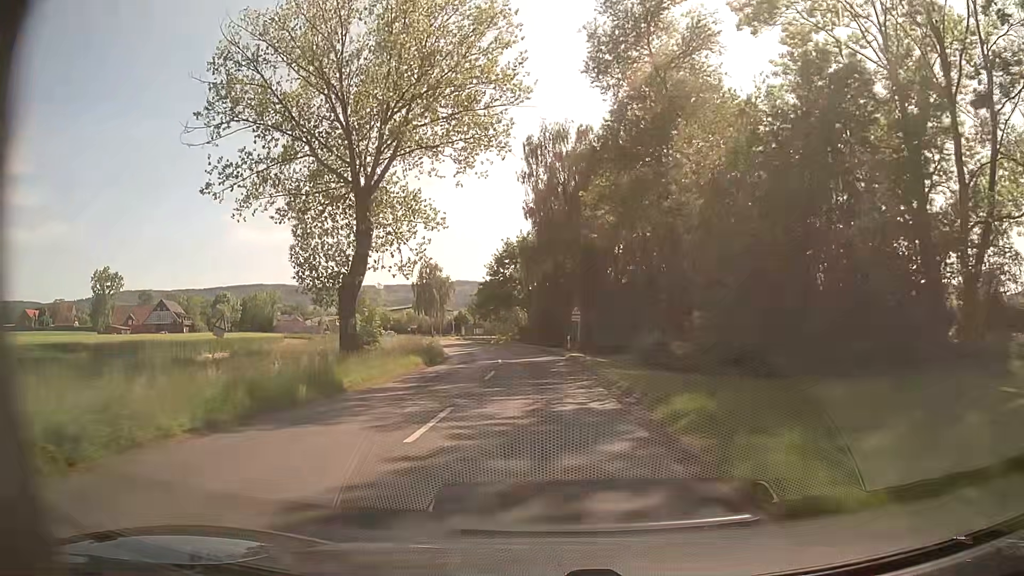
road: secondary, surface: asphalt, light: Day
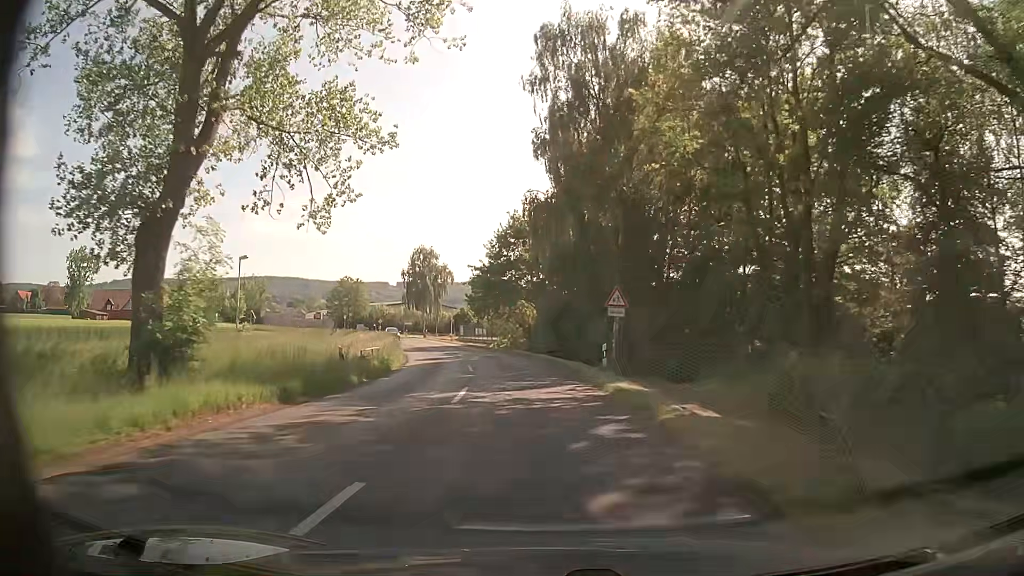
(0.0, +18.5) m; -1°
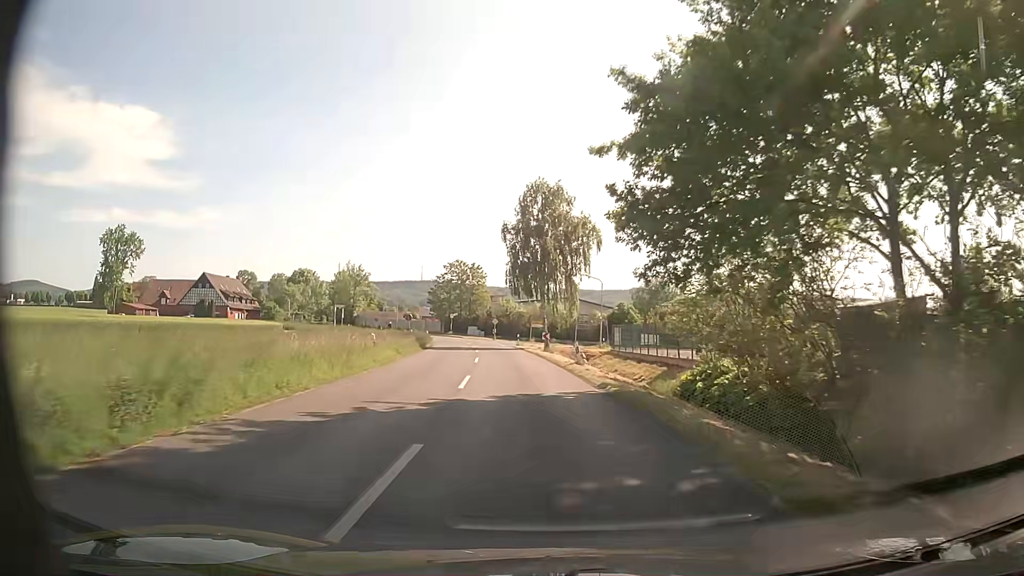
(-3.9, +45.3) m; -12°
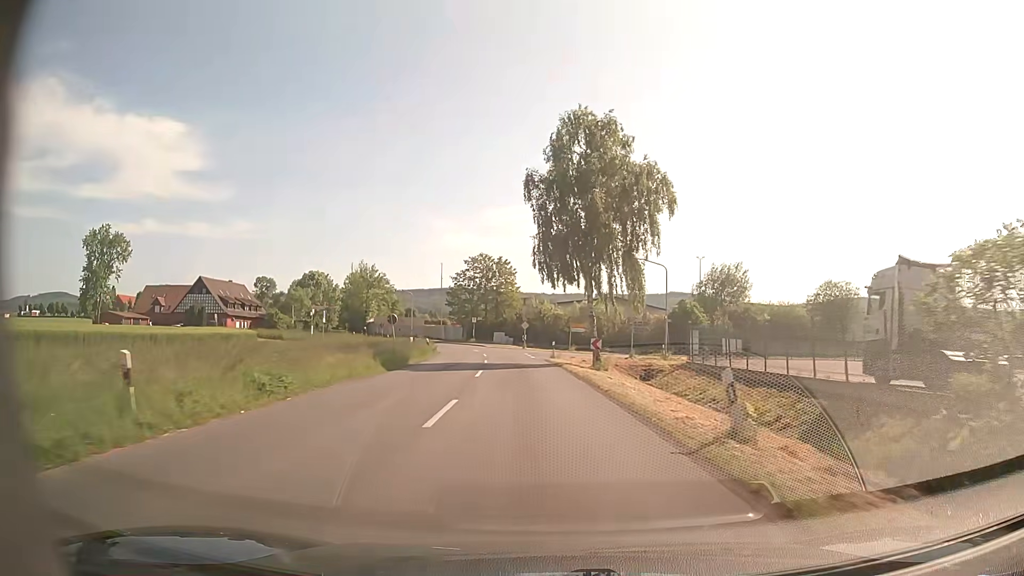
(-0.7, +18.1) m; -4°
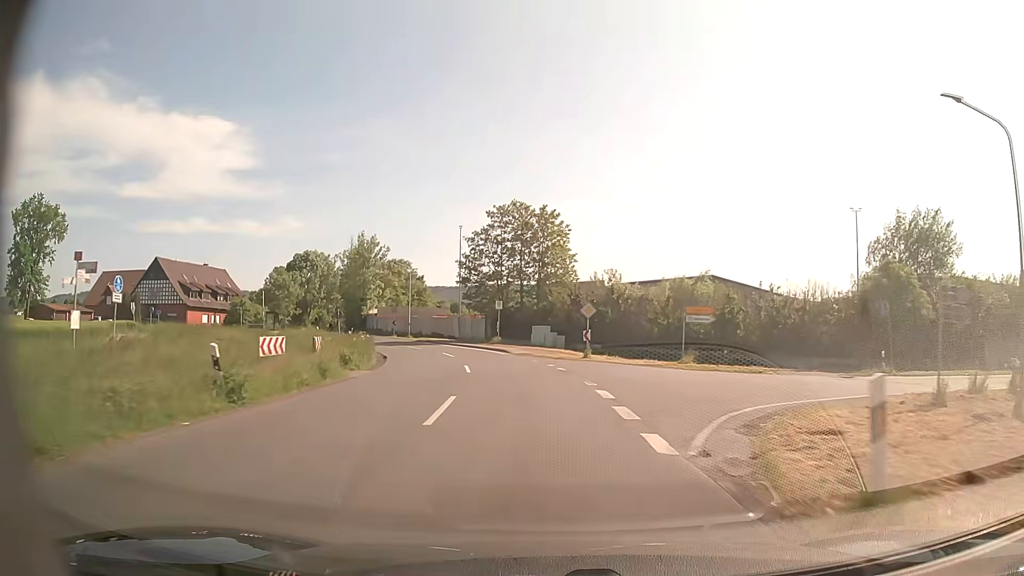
(-1.6, +35.7) m; -5°
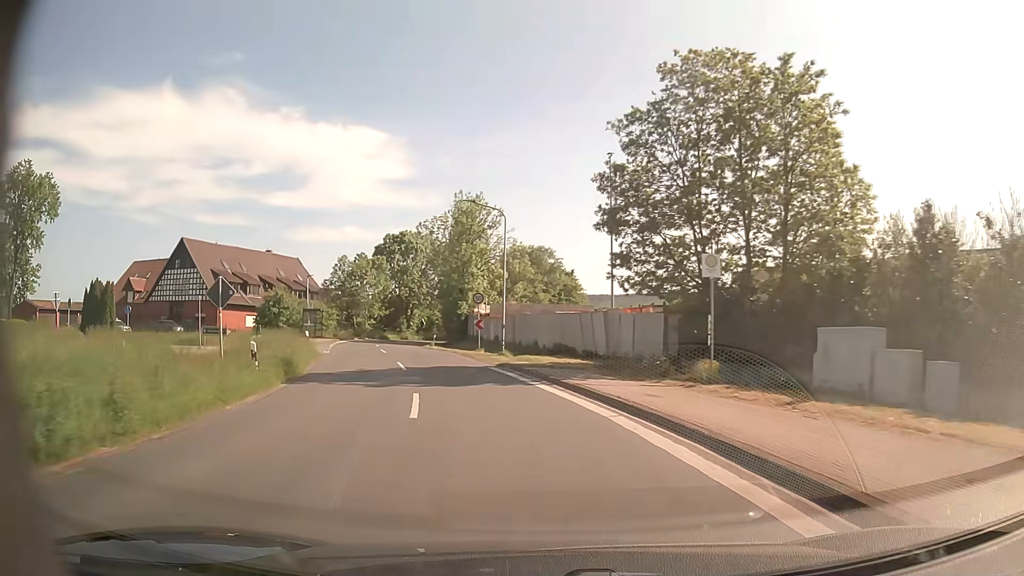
(-3.1, +34.3) m; -13°
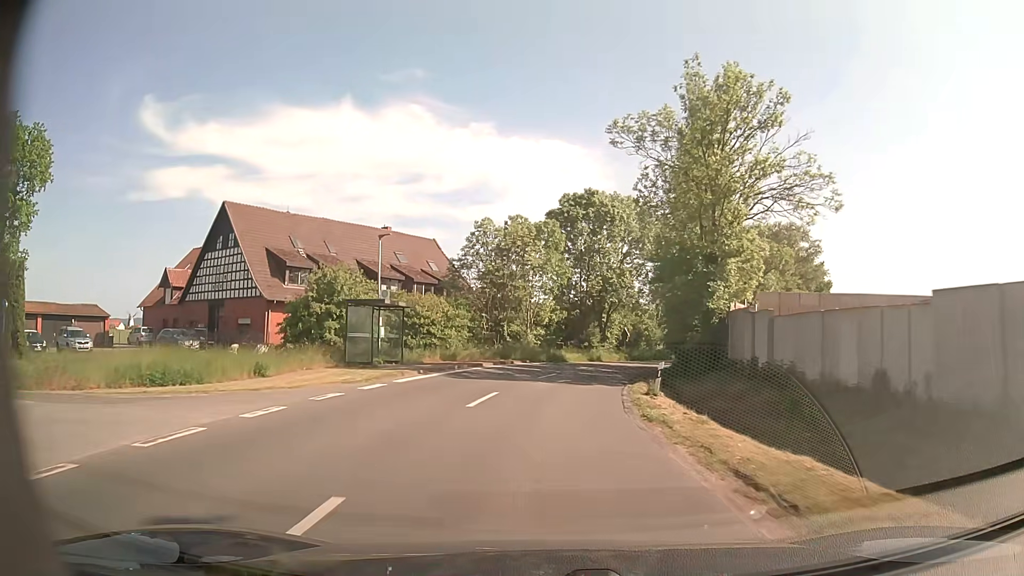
(-5.7, +32.7) m; -18°
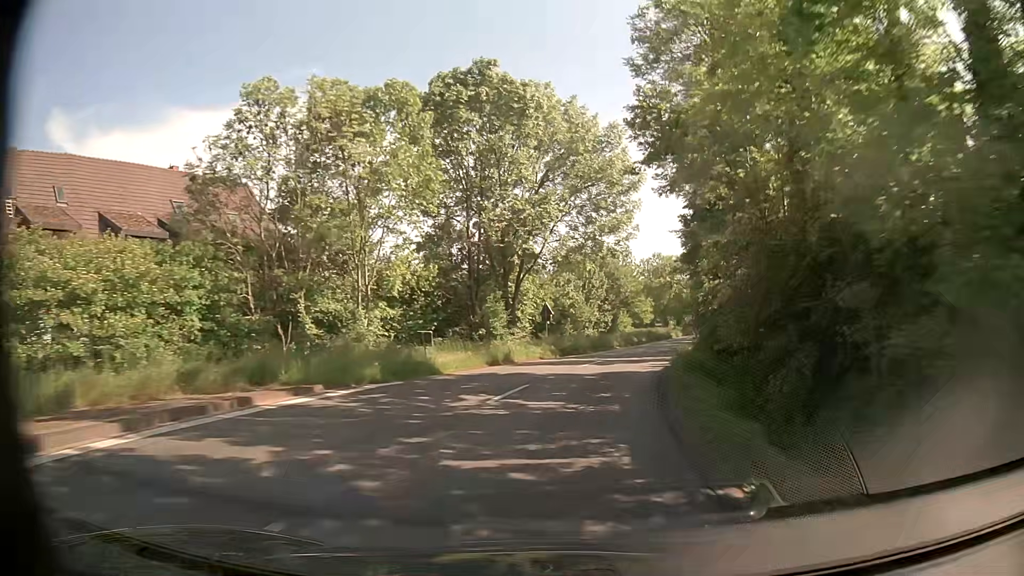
(+1.3, +24.7) m; +9°
